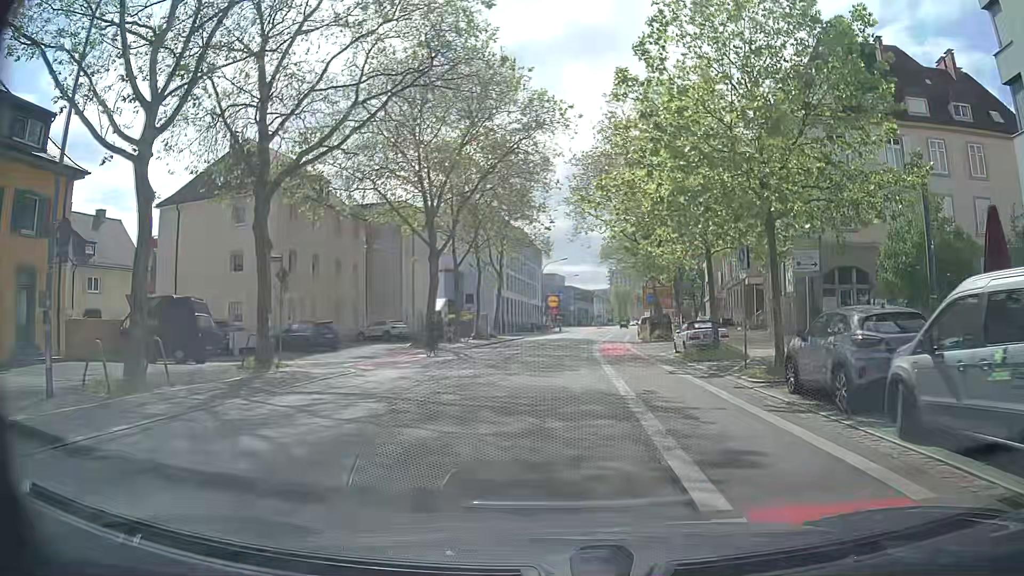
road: secondary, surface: asphalt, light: Day
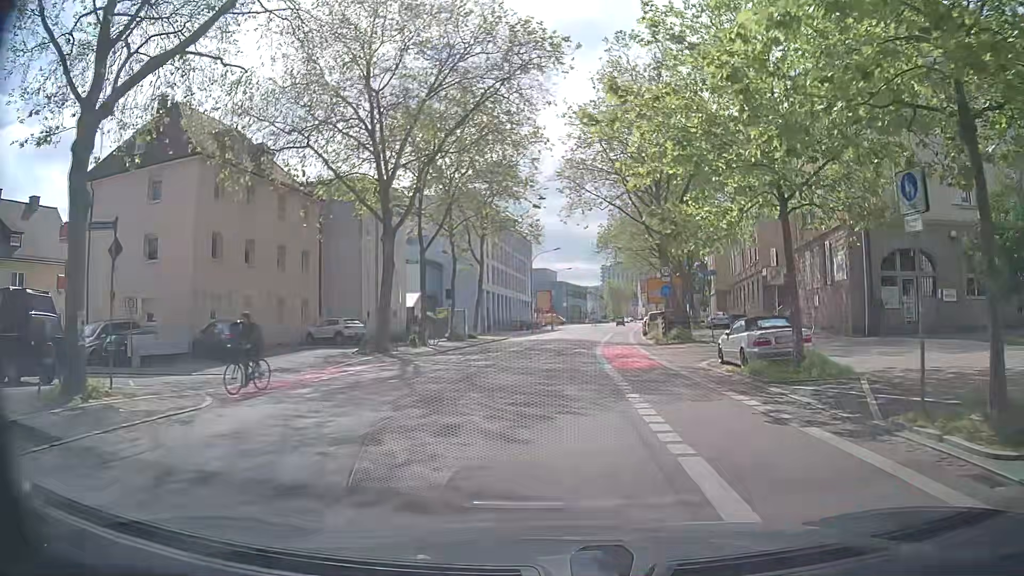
(+0.1, +9.0) m; 0°
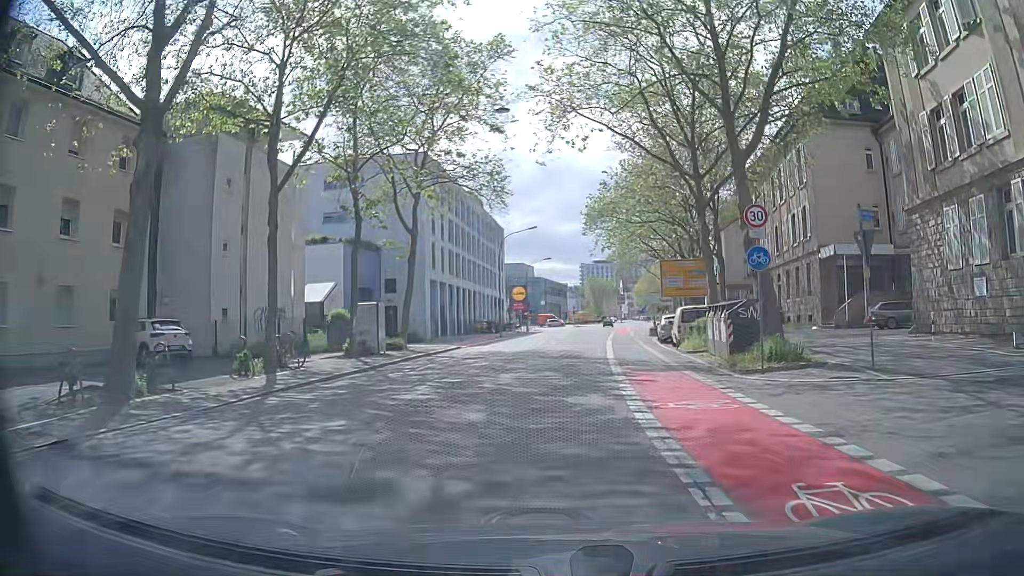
(+0.6, +18.1) m; +2°
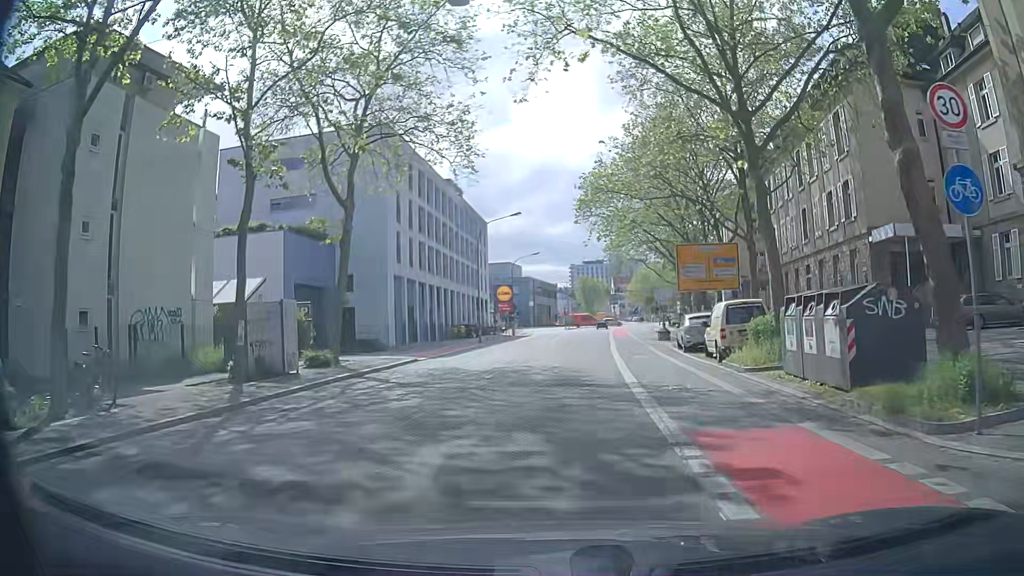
(+0.1, +9.0) m; 0°
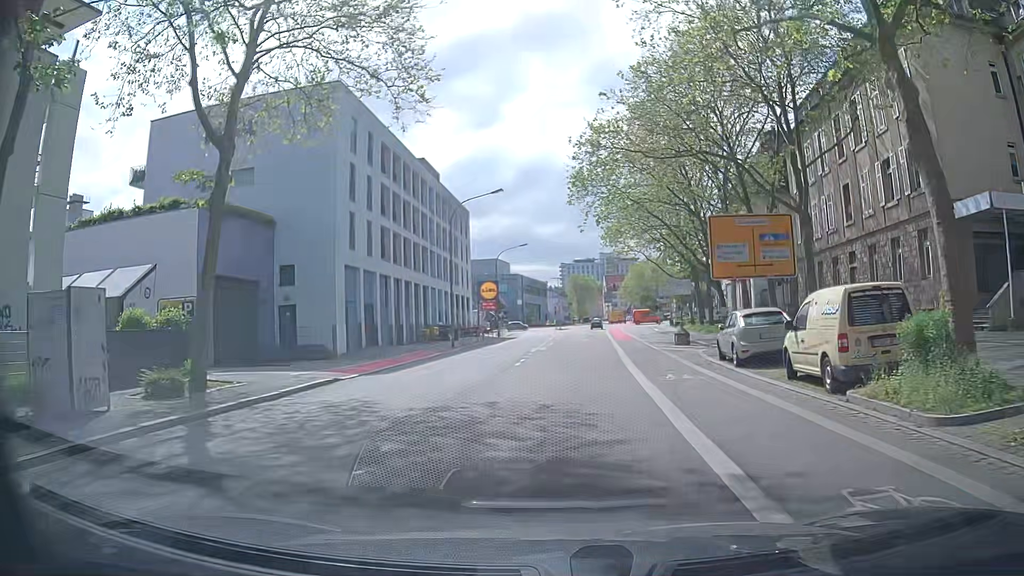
(+0.2, +9.0) m; +1°
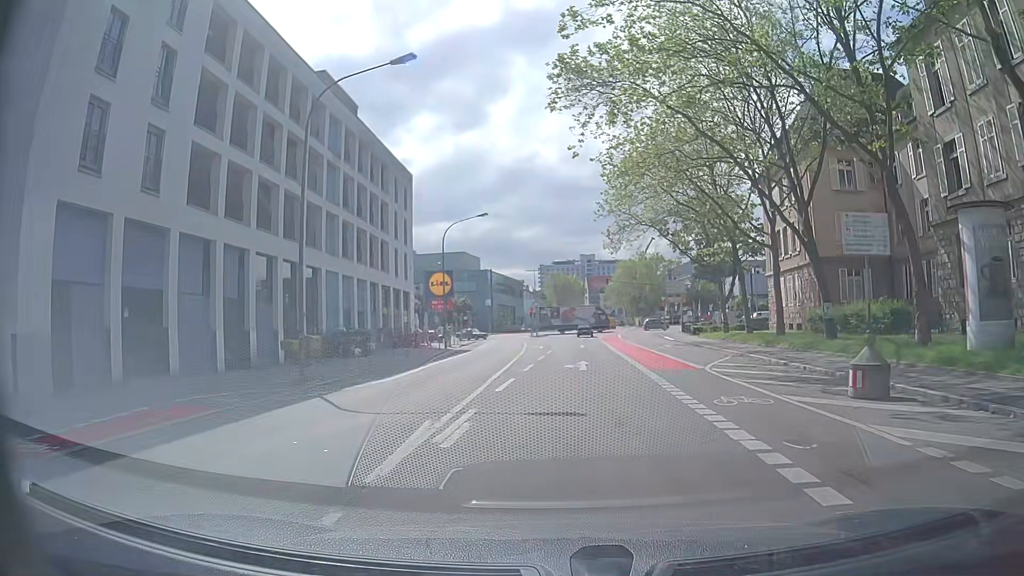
(+0.7, +22.6) m; +3°
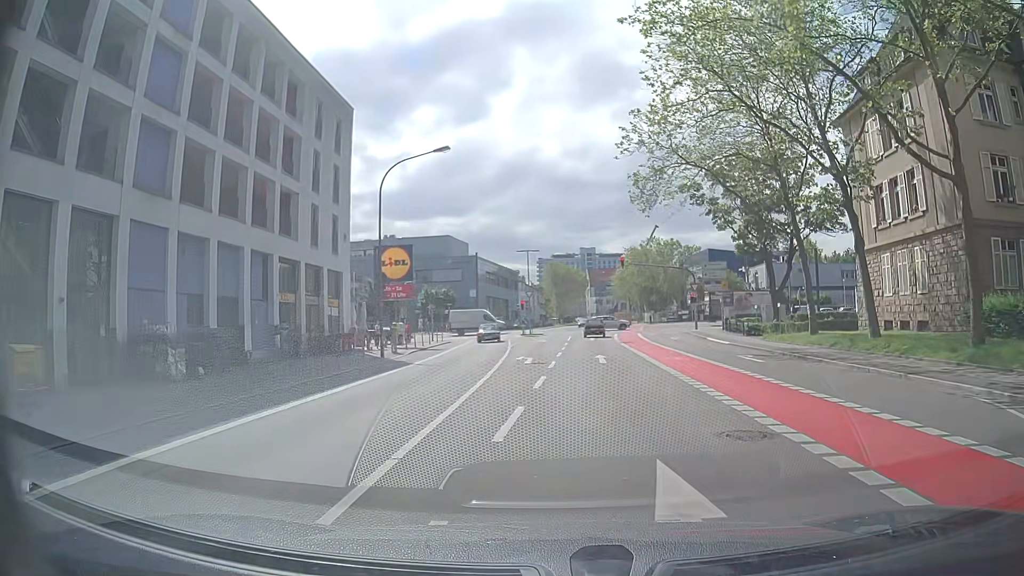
(0.0, +18.1) m; +1°
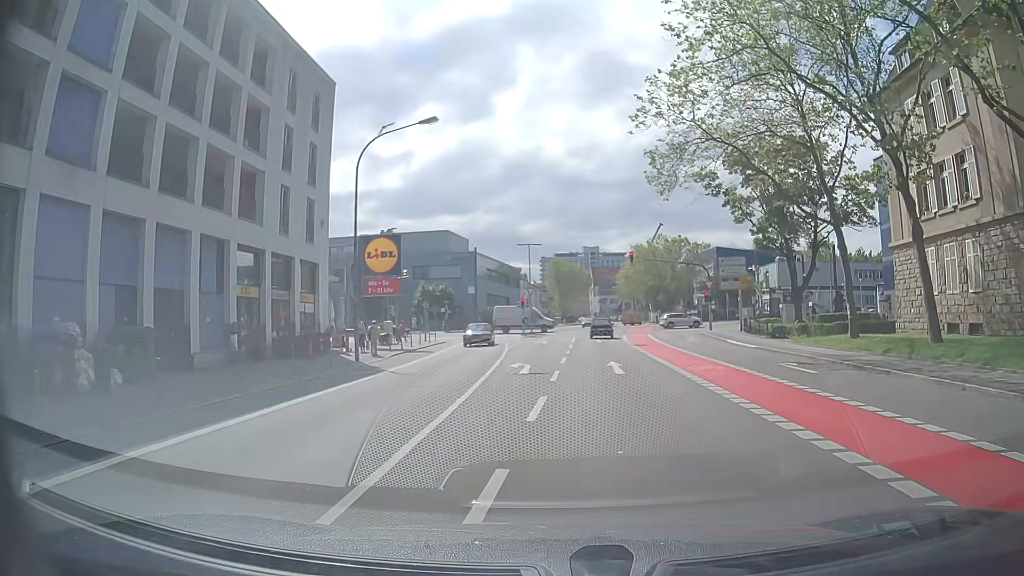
(-0.1, +4.5) m; -2°
